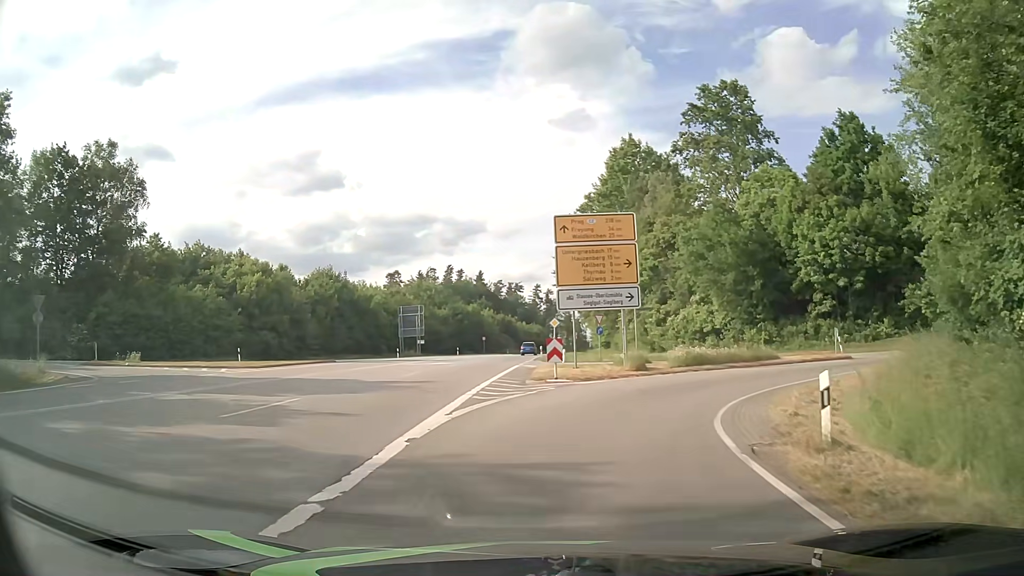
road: primary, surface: asphalt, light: Day
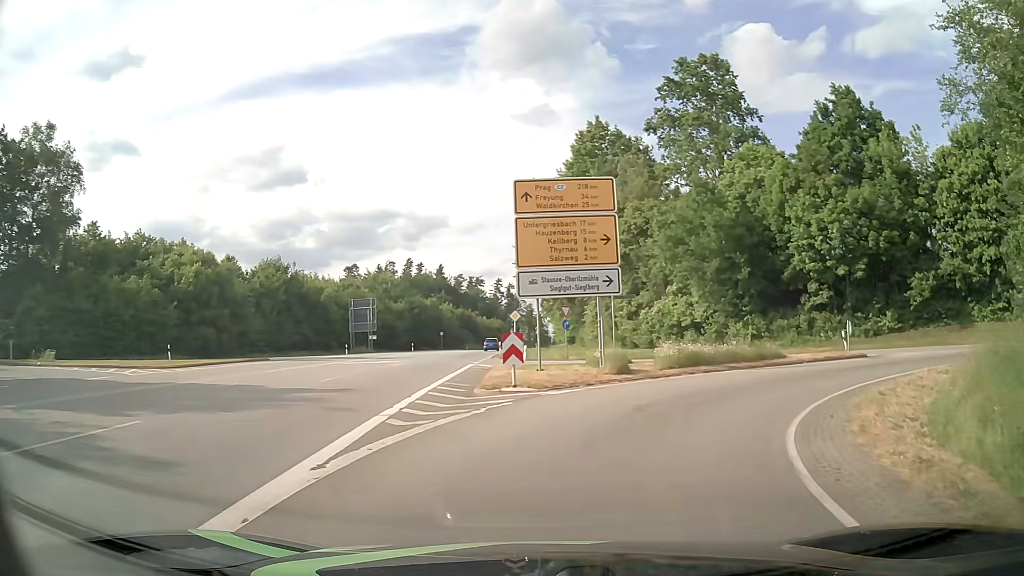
(+0.2, +5.3) m; +4°
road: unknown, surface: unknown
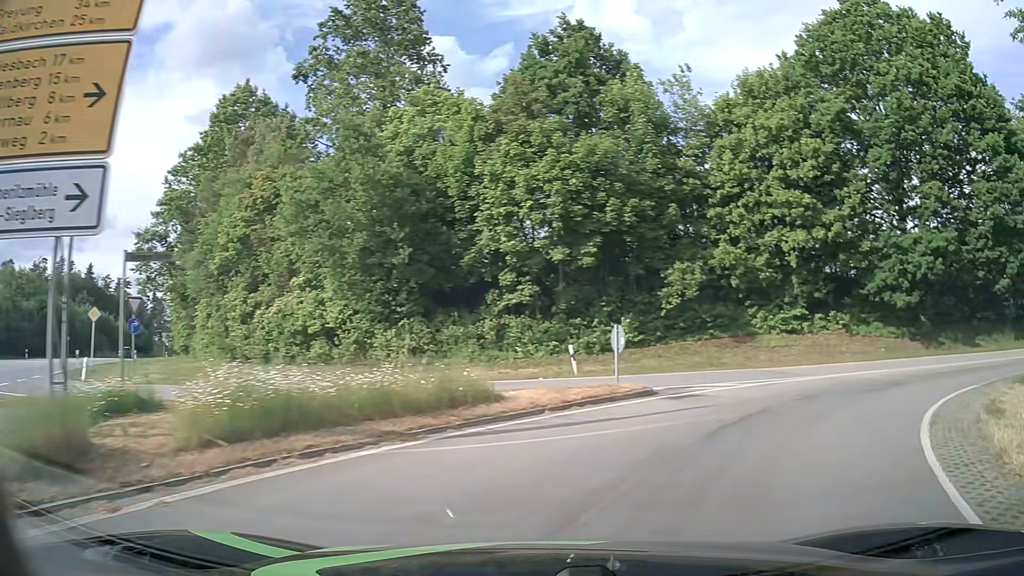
(+2.9, +13.5) m; +29°
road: primary_link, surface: asphalt
